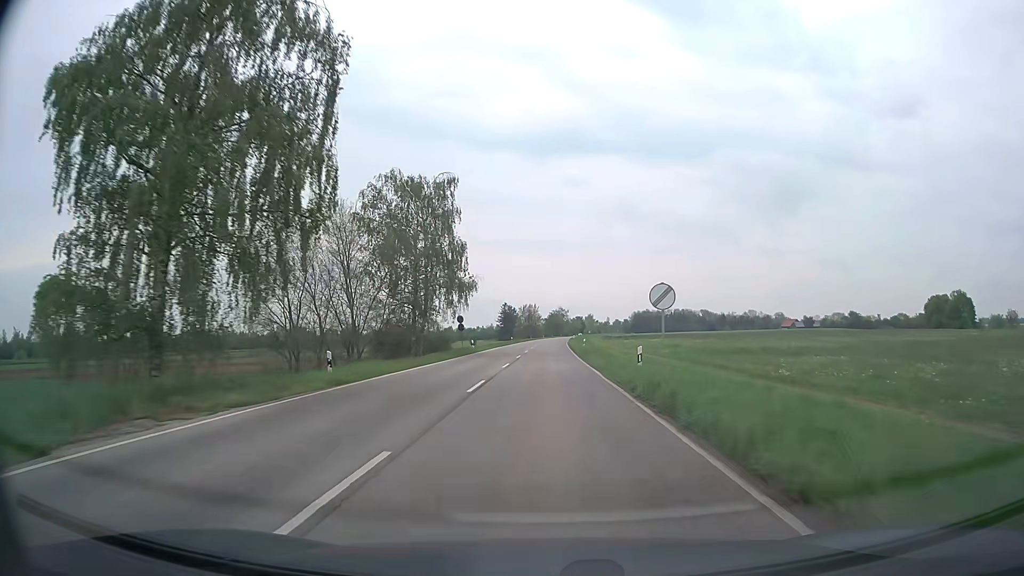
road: secondary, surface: asphalt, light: Day
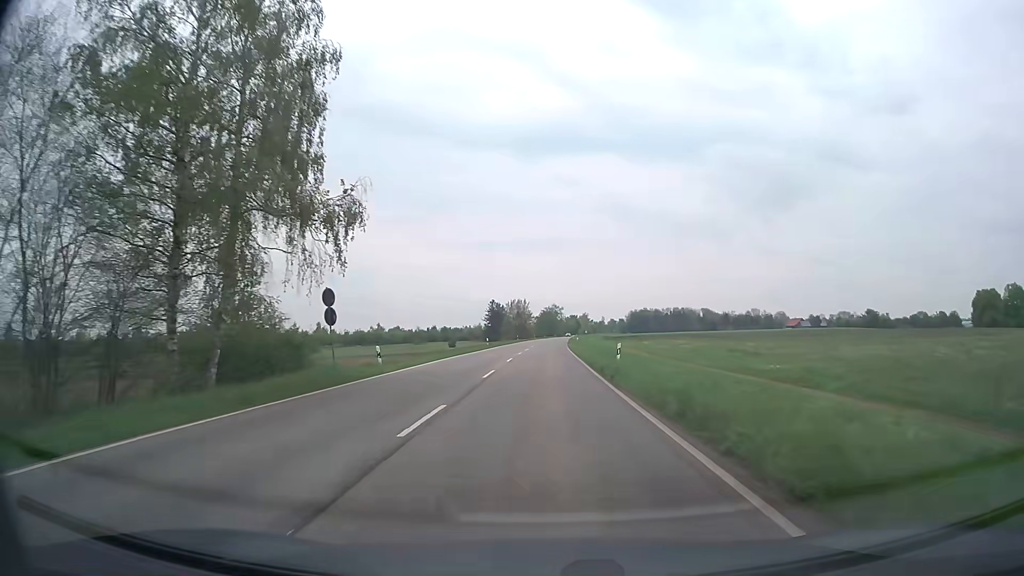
(+0.2, +31.1) m; +1°
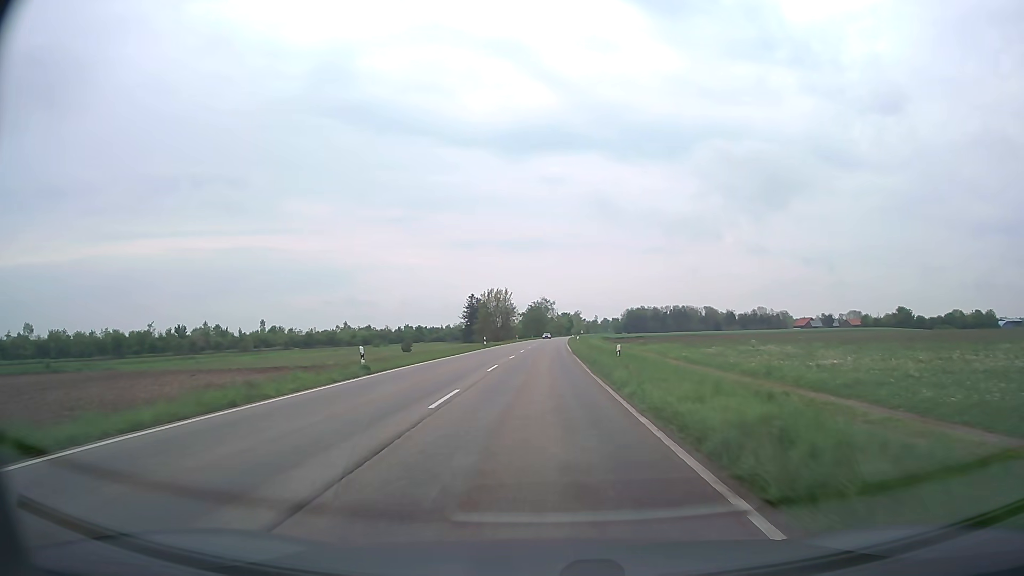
(+0.3, +44.9) m; +1°
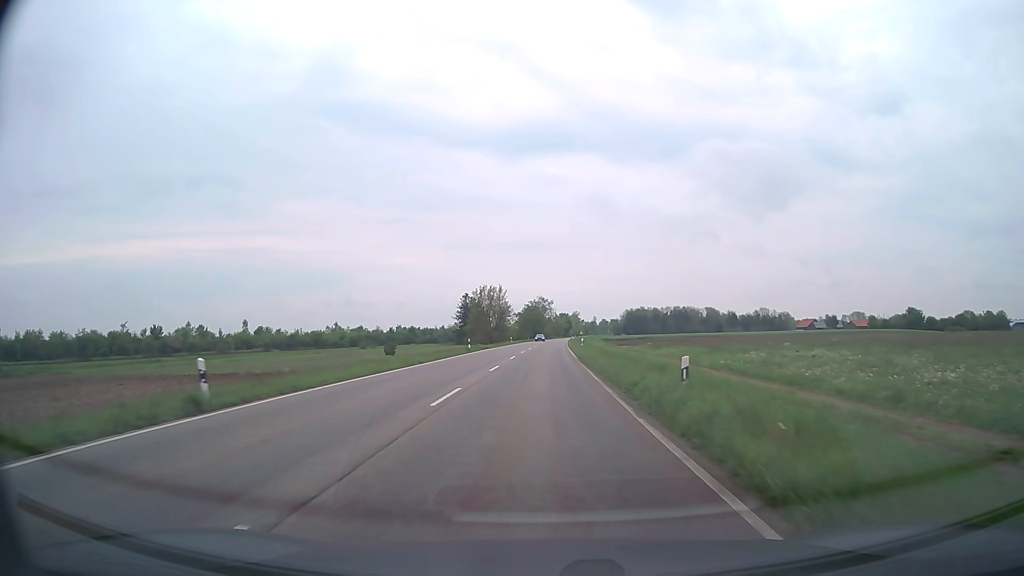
(0.0, +11.8) m; 0°
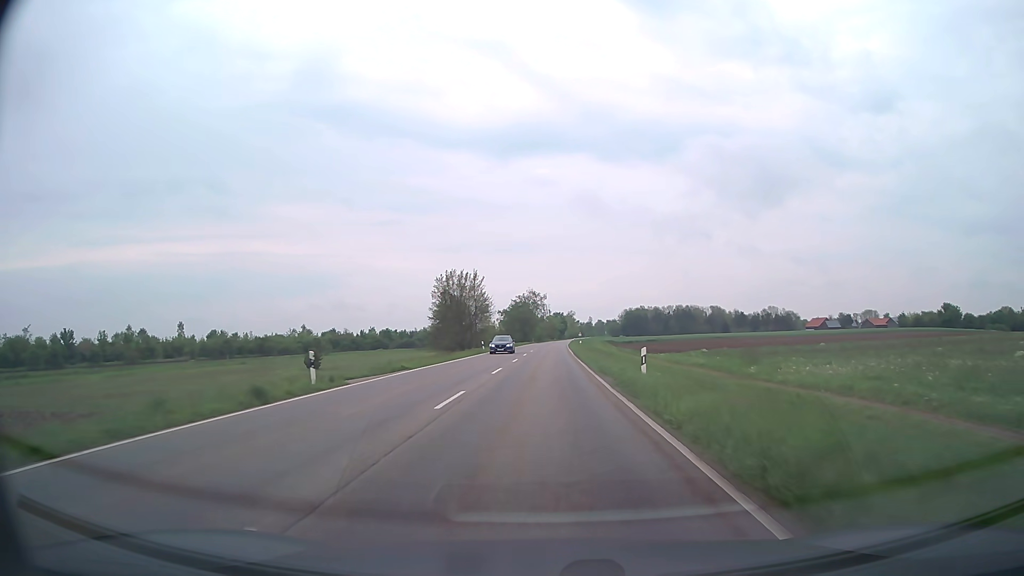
(+0.2, +36.2) m; +1°
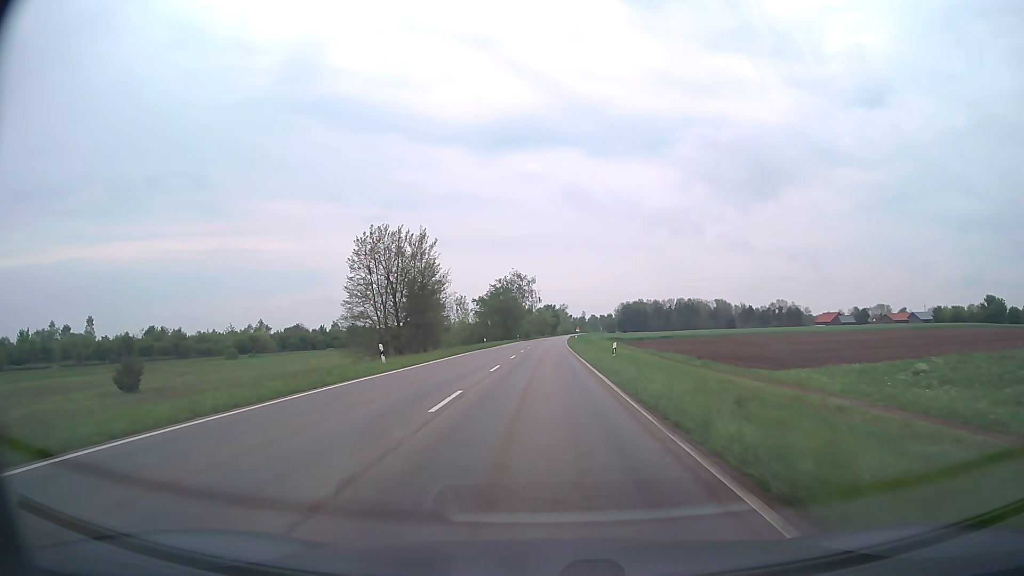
(+0.2, +37.0) m; +1°
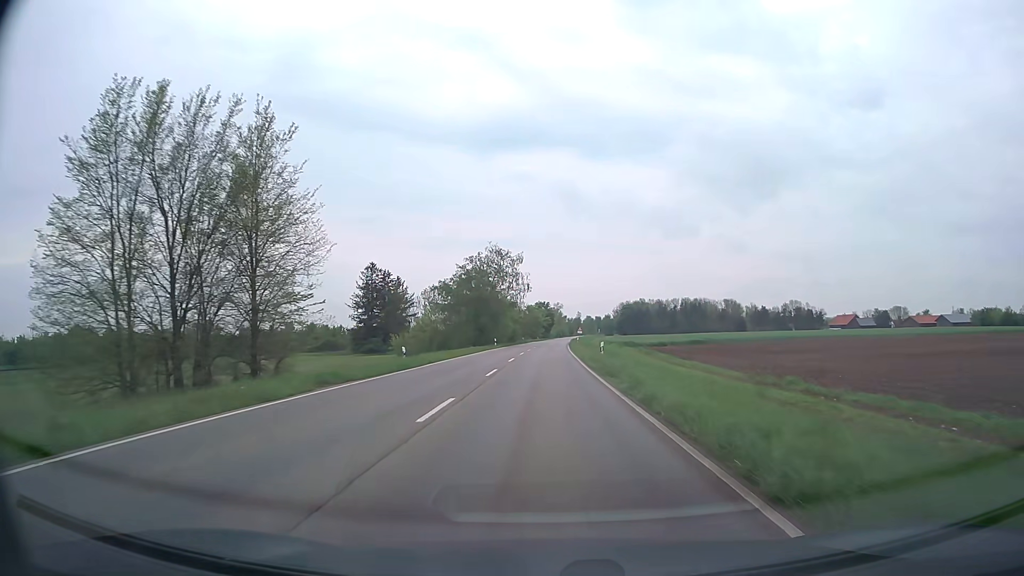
(+0.1, +37.2) m; +1°
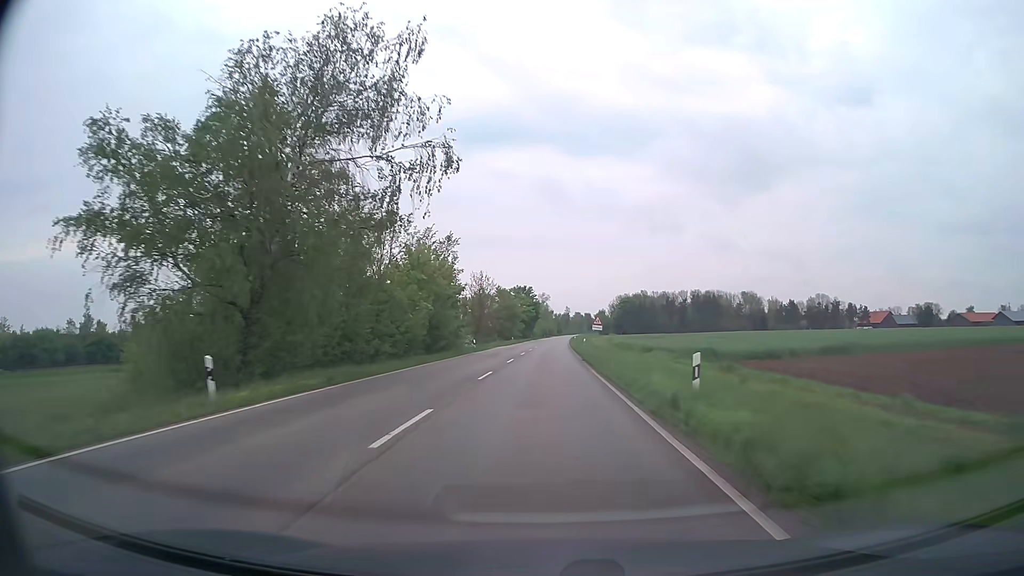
(+0.6, +62.3) m; +1°
(0, +10) (0, +20) (0, +30) (0, +40) (+1, +50) (+1, +60) (+1, +70) (+1, +80) (+2, +90) (+2, +100) m
